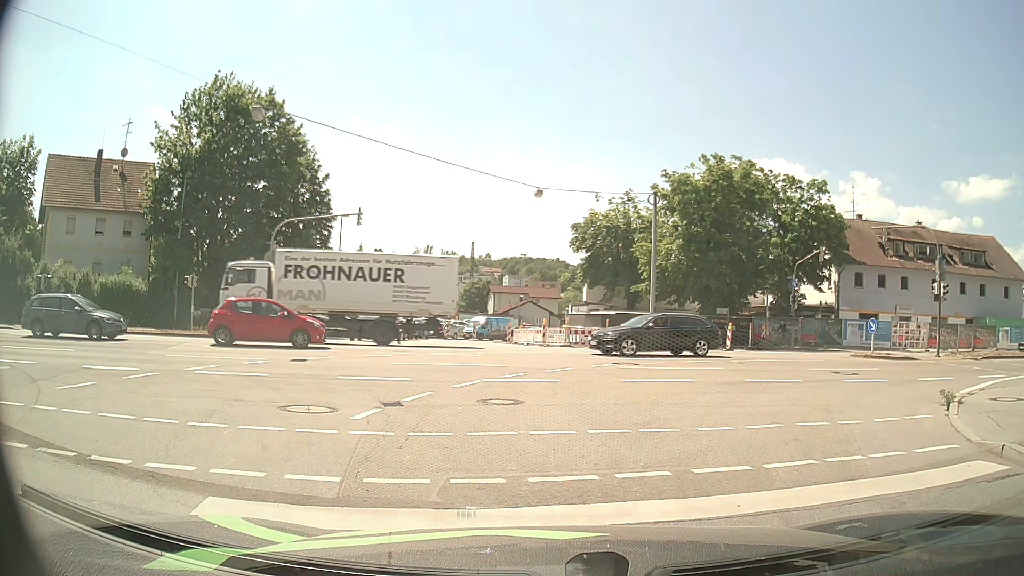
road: unclassified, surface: asphalt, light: Day
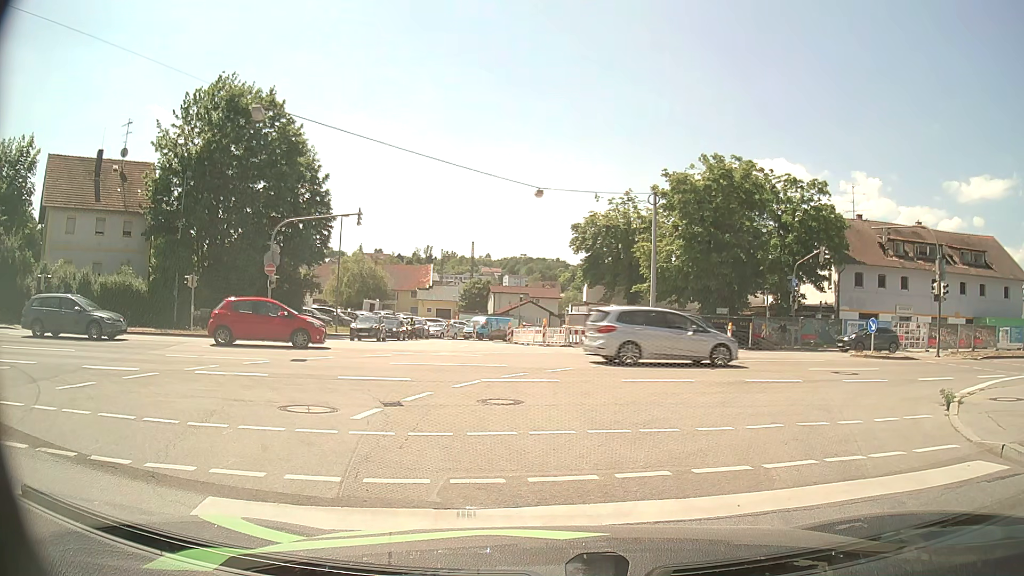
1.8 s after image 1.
(0.0, 0.0) m; 0°
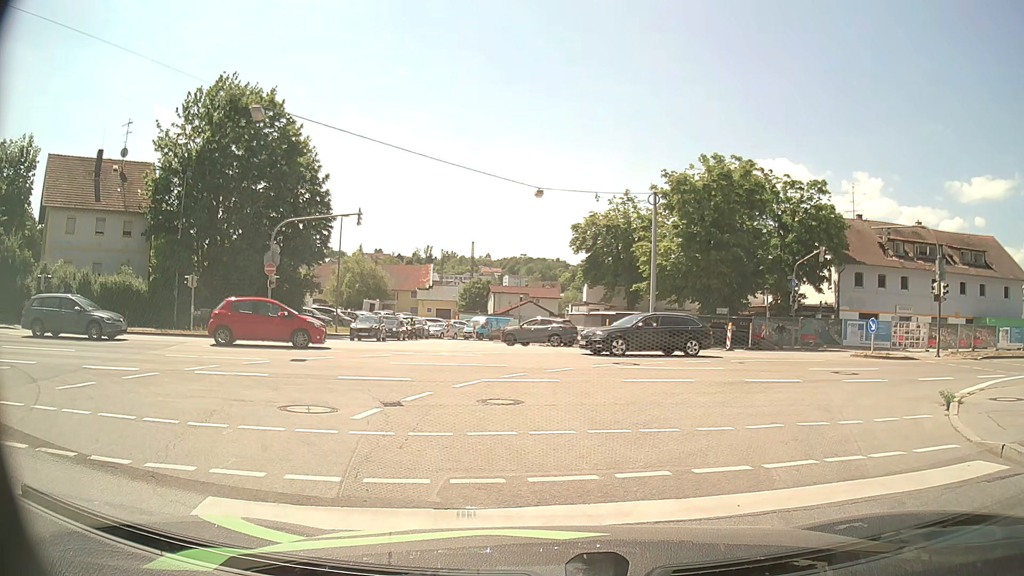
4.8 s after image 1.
(0.0, 0.0) m; 0°
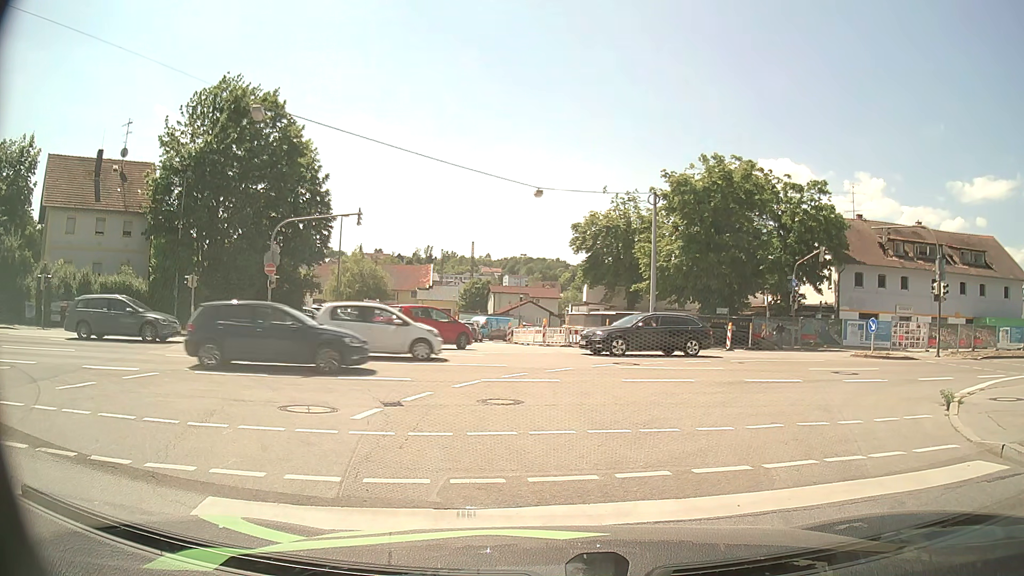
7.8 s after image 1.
(0.0, 0.0) m; 0°
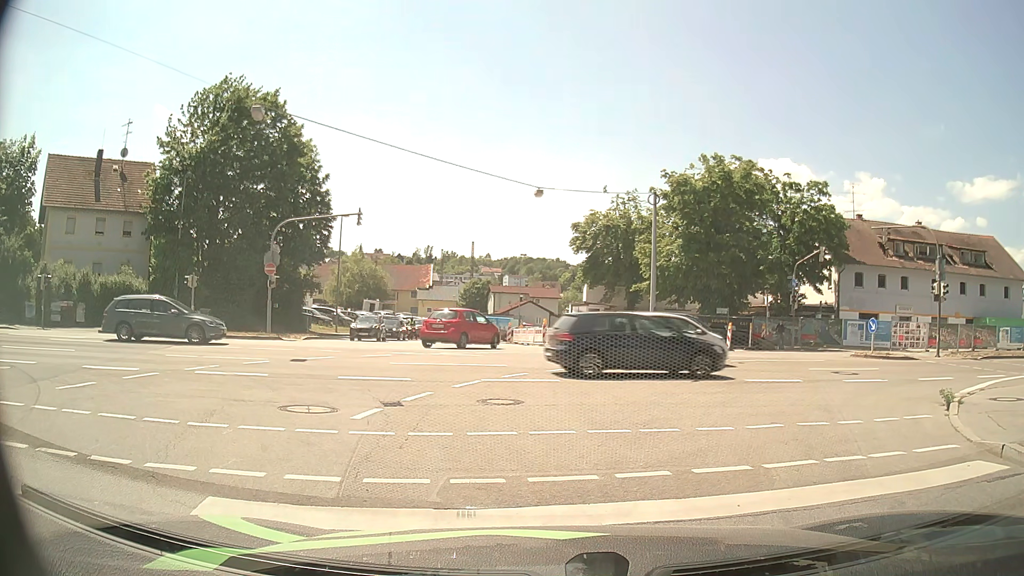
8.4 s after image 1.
(0.0, 0.0) m; 0°
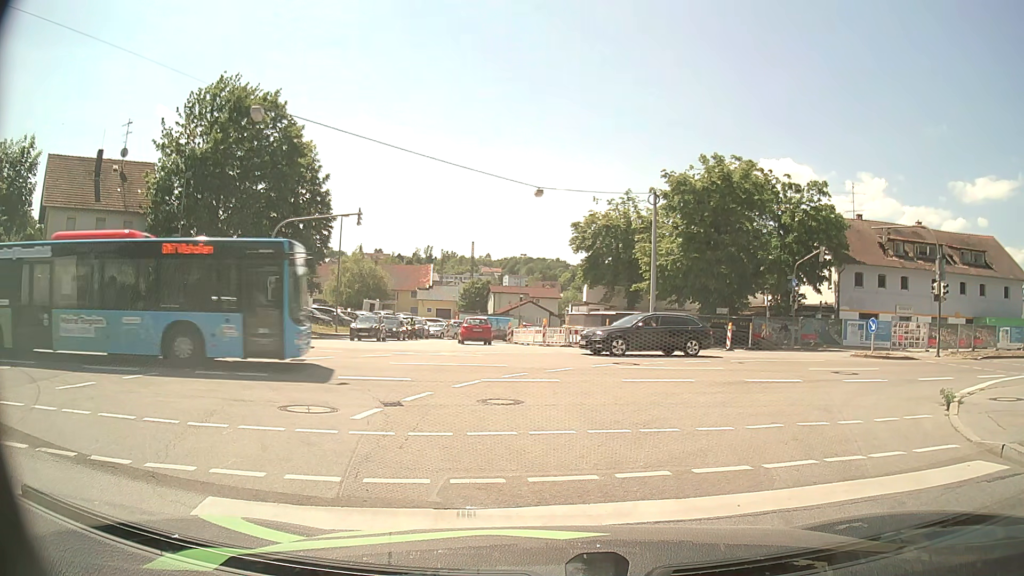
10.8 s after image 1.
(0.0, 0.0) m; 0°
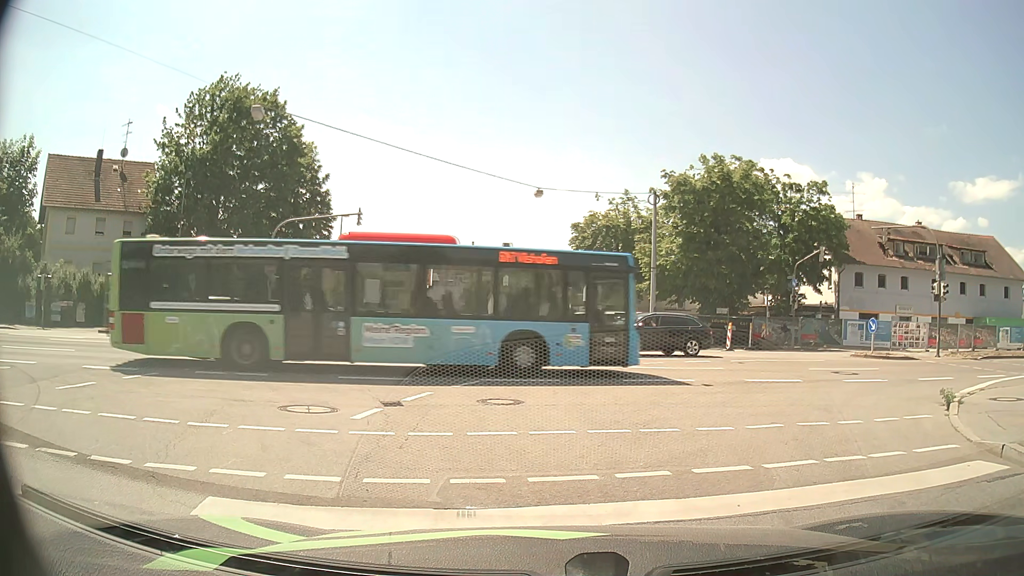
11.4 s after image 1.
(0.0, 0.0) m; 0°
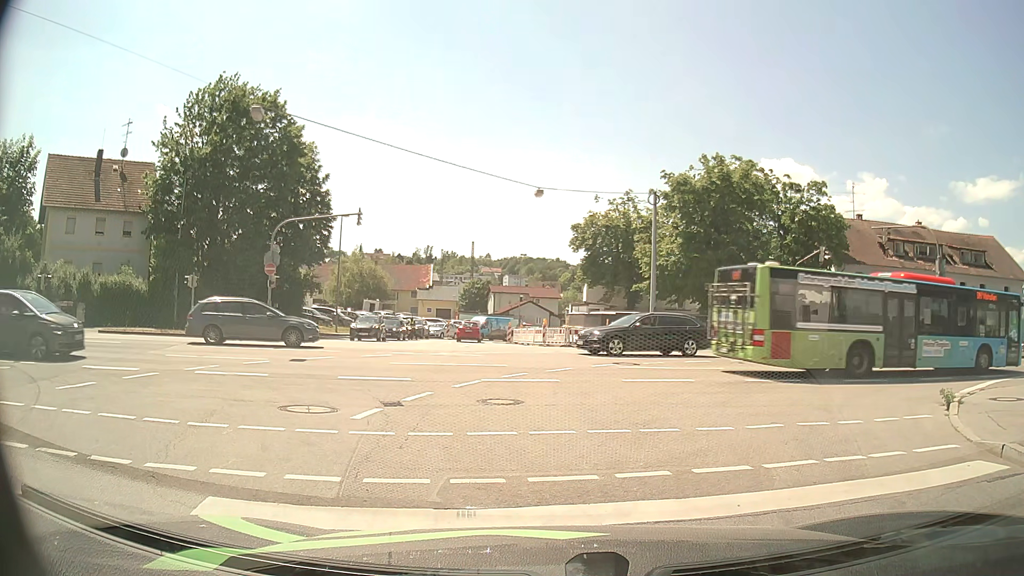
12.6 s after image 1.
(0.0, 0.0) m; 0°
